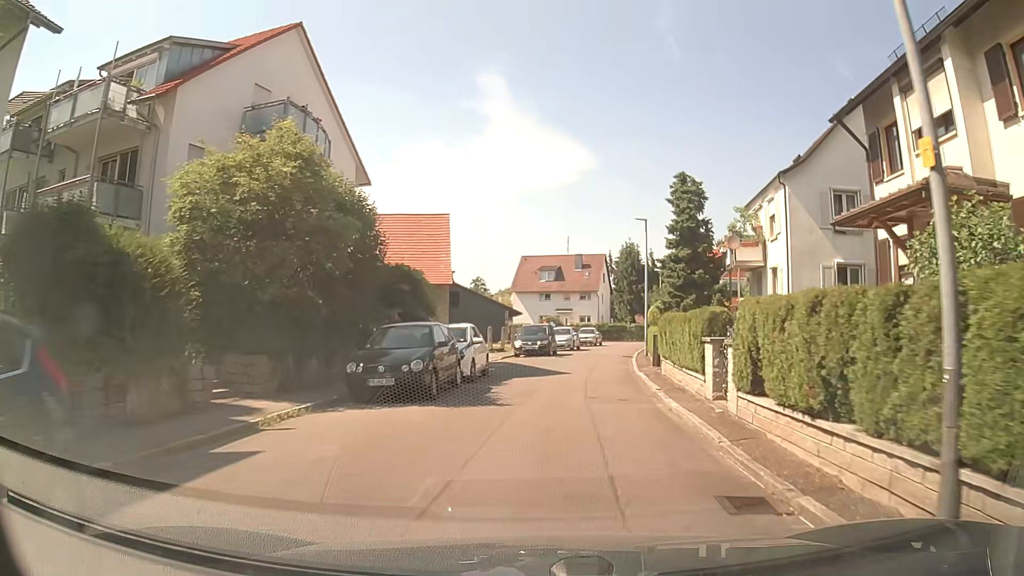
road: residential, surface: asphalt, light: Day
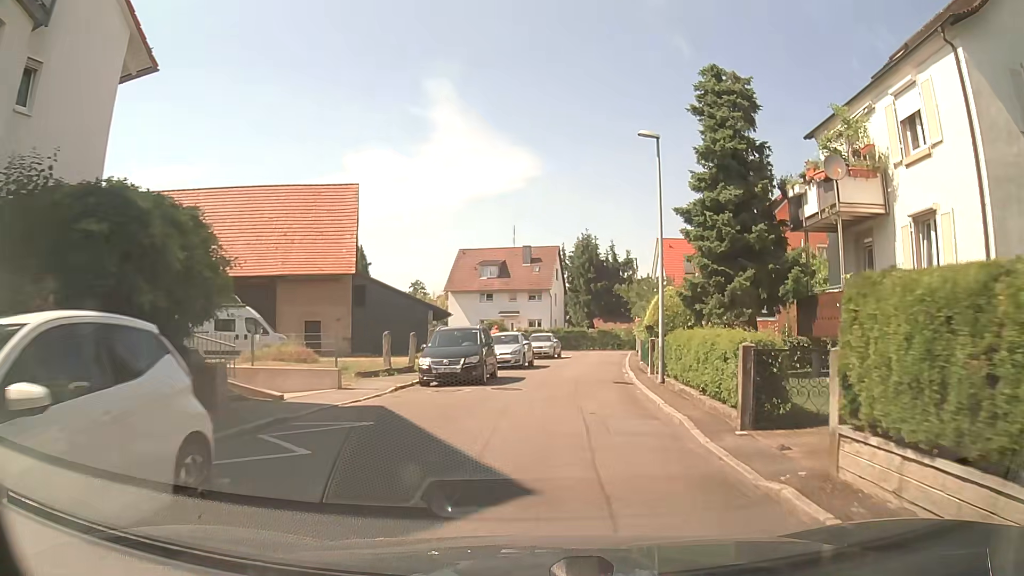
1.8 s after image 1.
(+0.5, +14.7) m; +5°
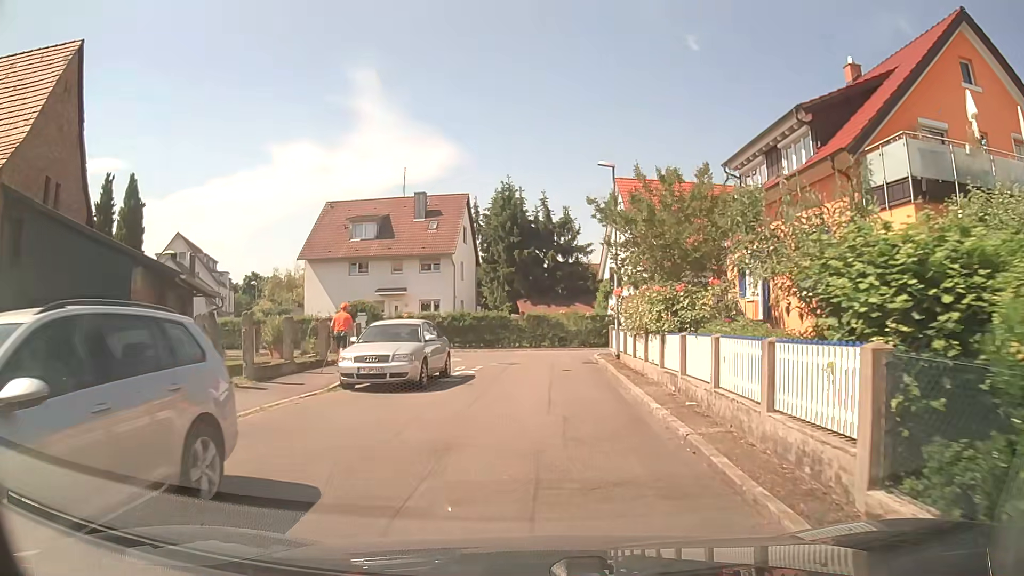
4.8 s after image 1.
(+1.4, +24.0) m; +6°
